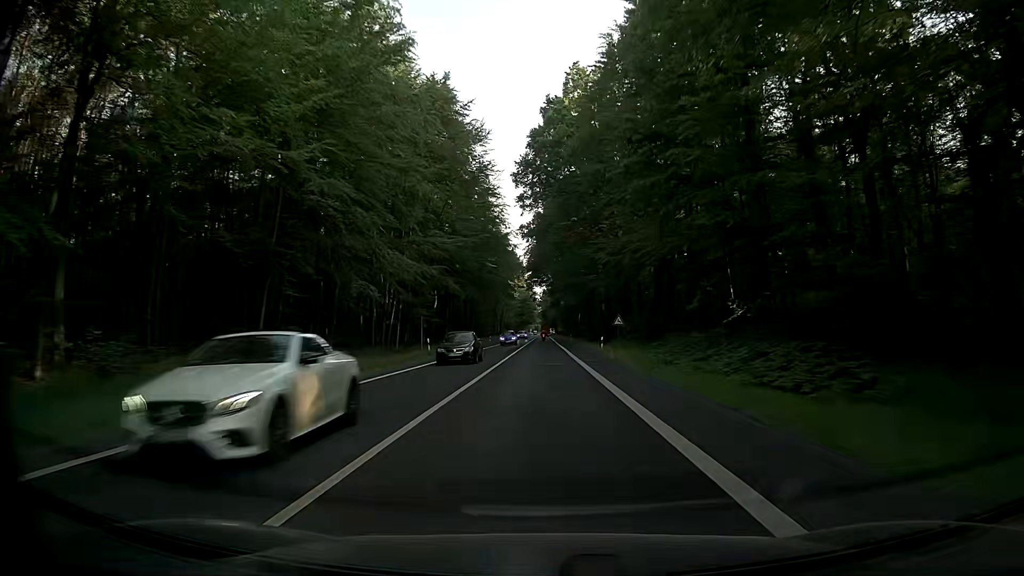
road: secondary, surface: asphalt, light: Day
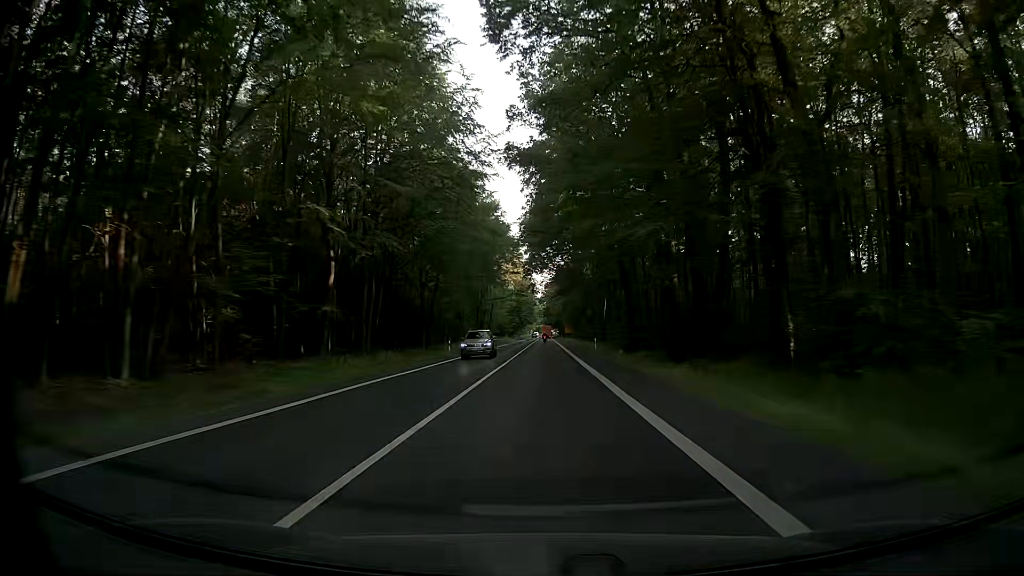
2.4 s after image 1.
(+0.1, +43.6) m; 0°
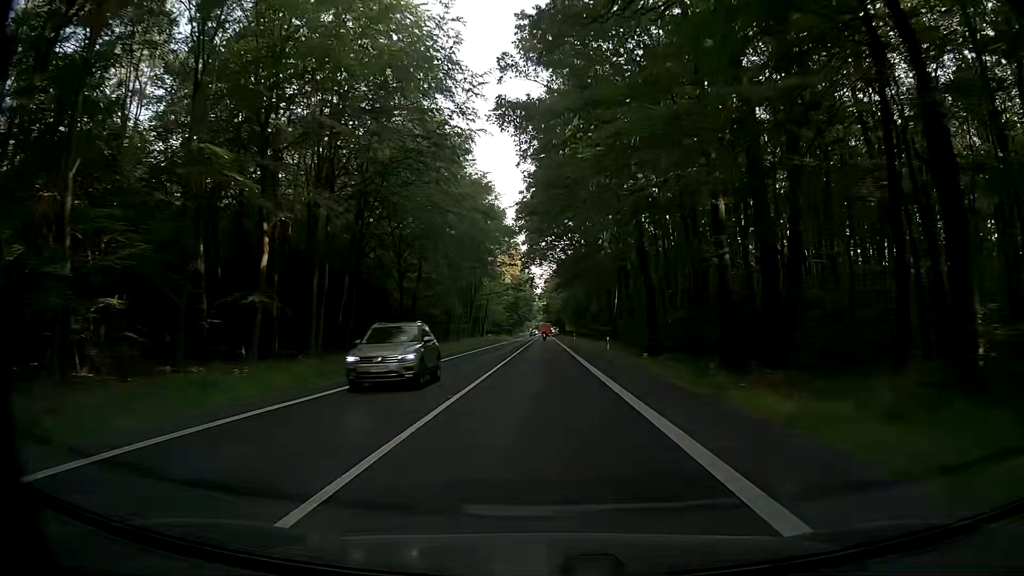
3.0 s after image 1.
(0.0, +10.9) m; 0°
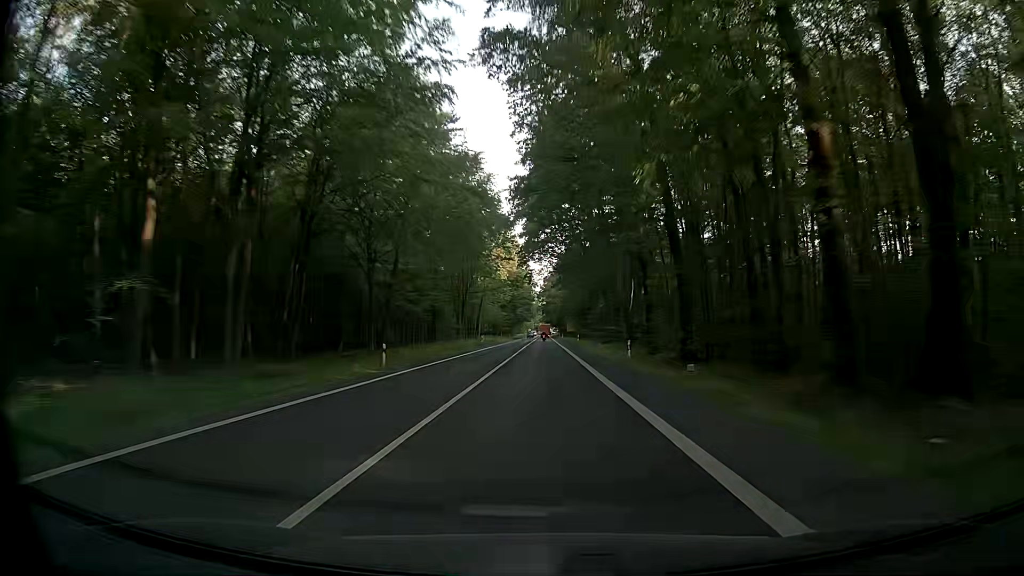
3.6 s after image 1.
(+0.1, +10.9) m; 0°
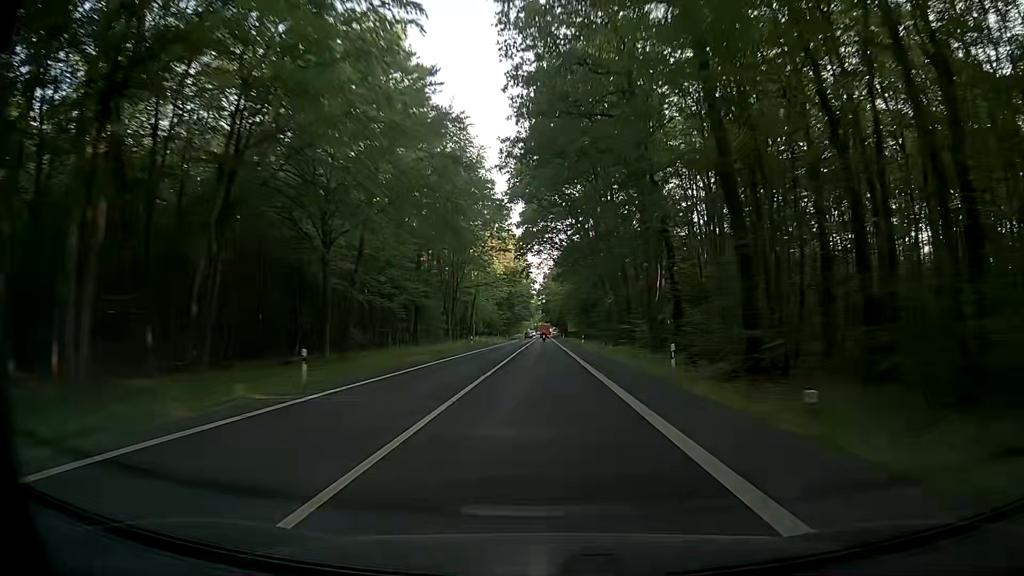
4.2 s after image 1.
(+0.3, +10.9) m; +1°
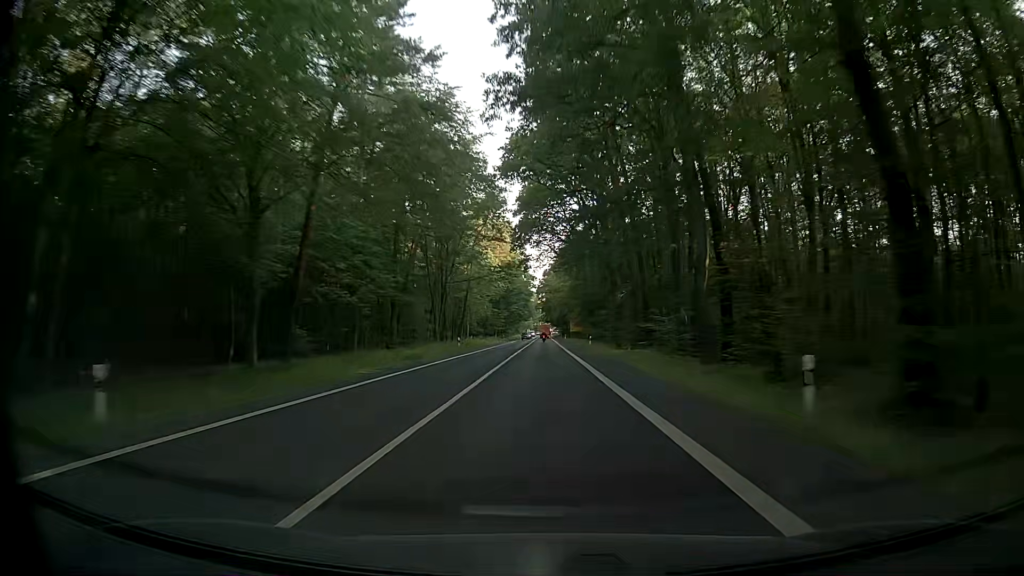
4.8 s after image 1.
(-0.2, +10.9) m; -1°
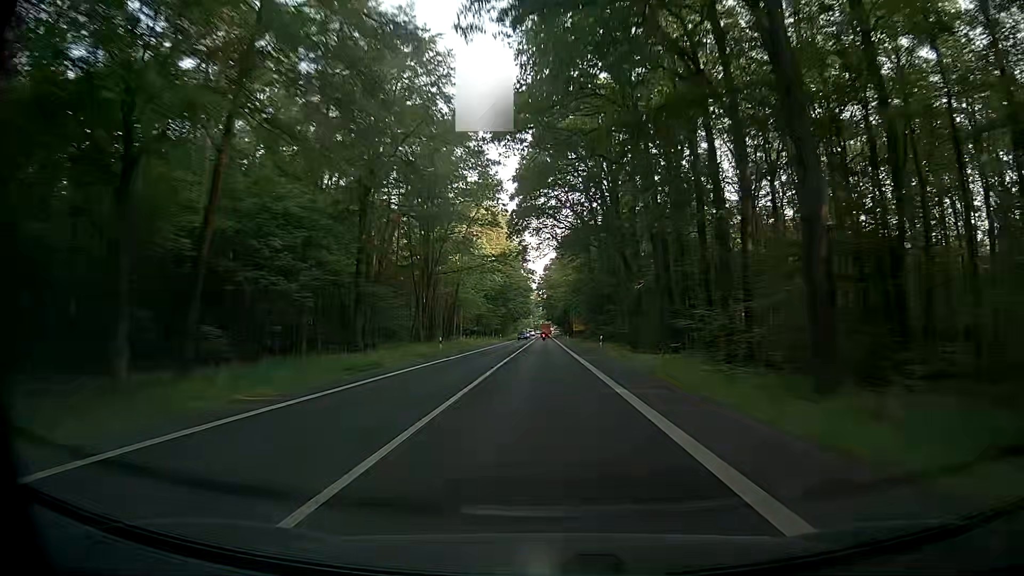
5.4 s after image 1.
(-0.1, +10.9) m; -1°
